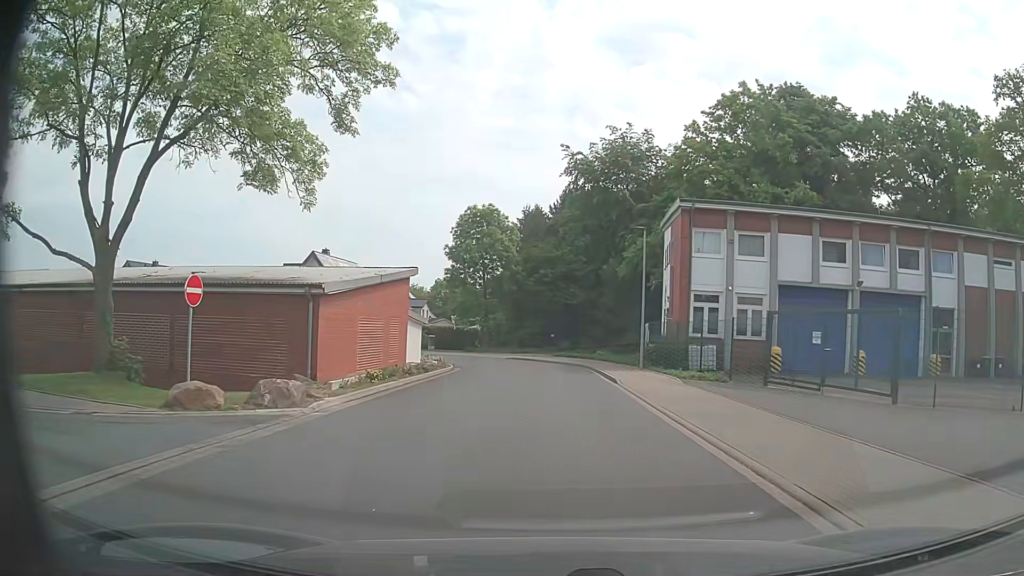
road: residential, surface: asphalt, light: Day
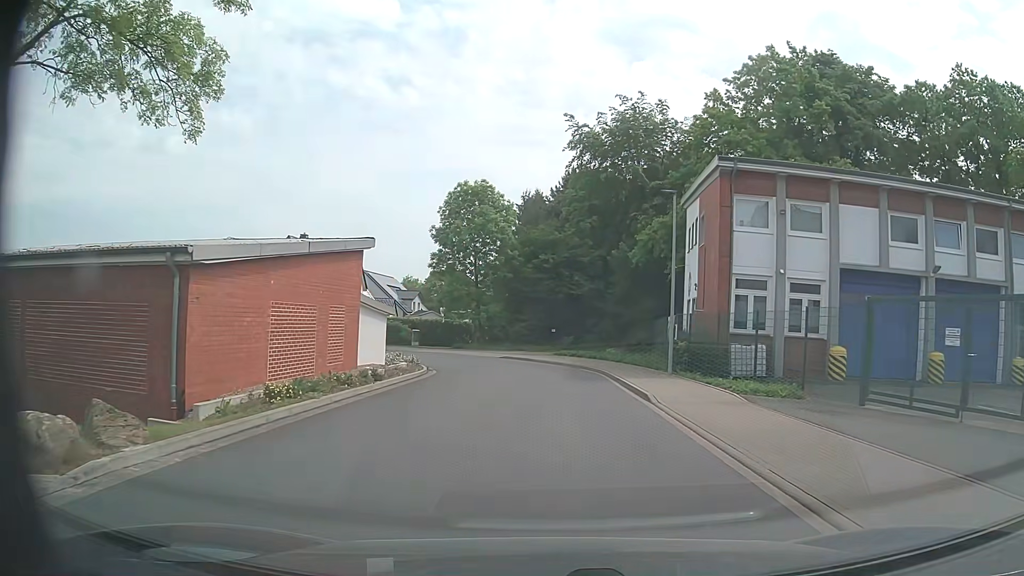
(0.0, +6.8) m; -1°
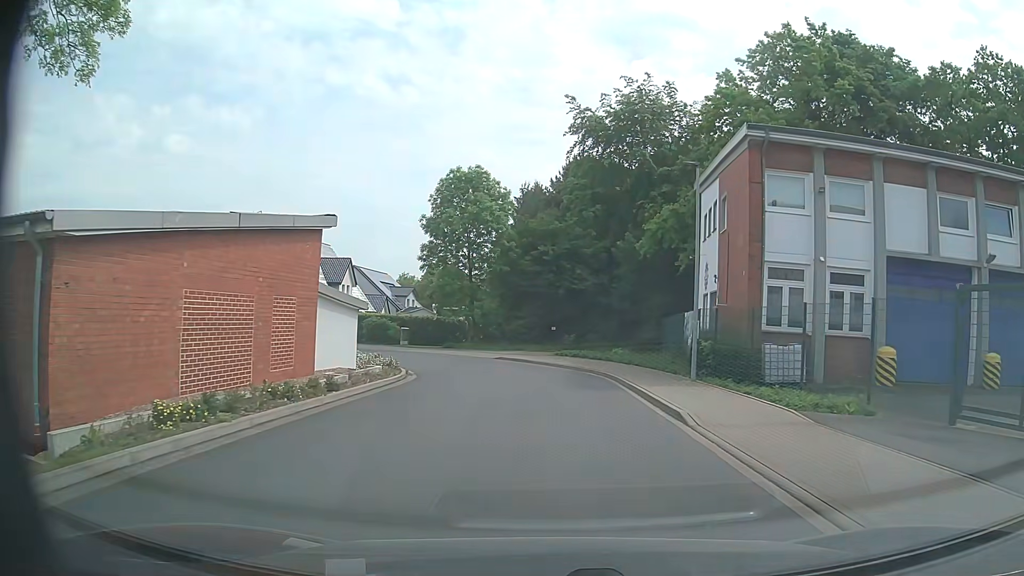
(+0.1, +3.6) m; +1°
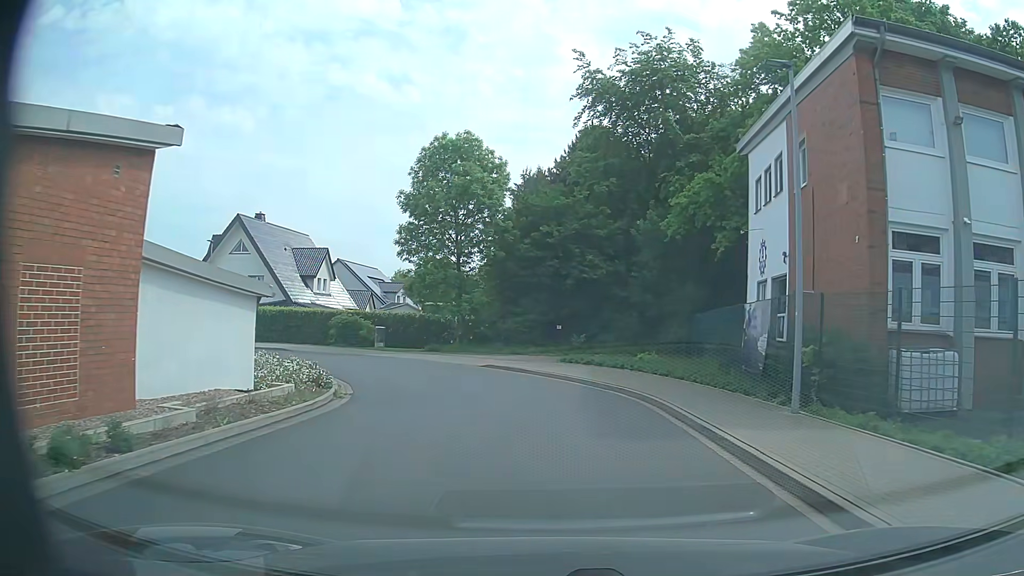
(0.0, +7.6) m; 0°
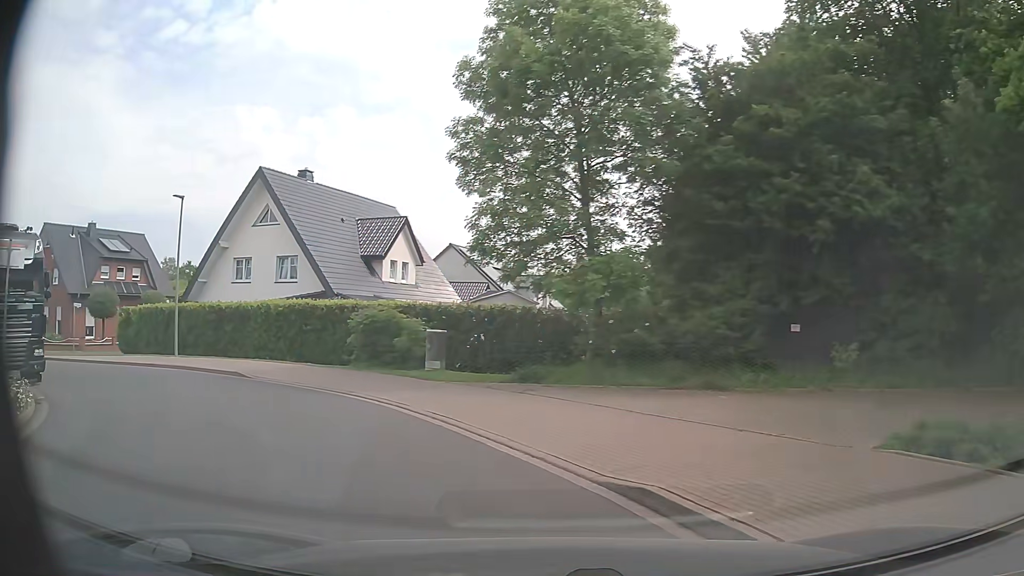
(-0.8, +18.4) m; -13°
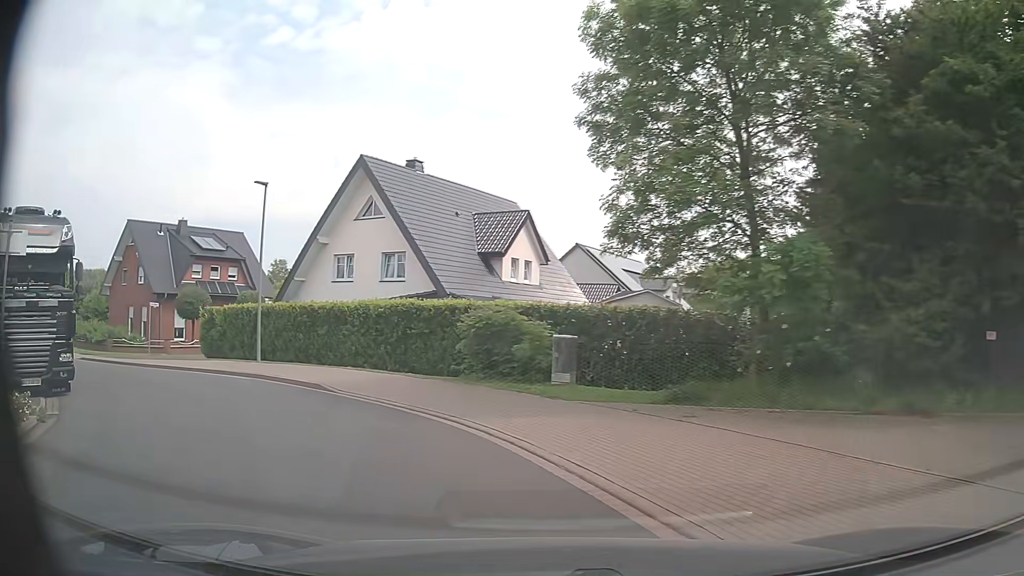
(-0.3, +3.4) m; -11°
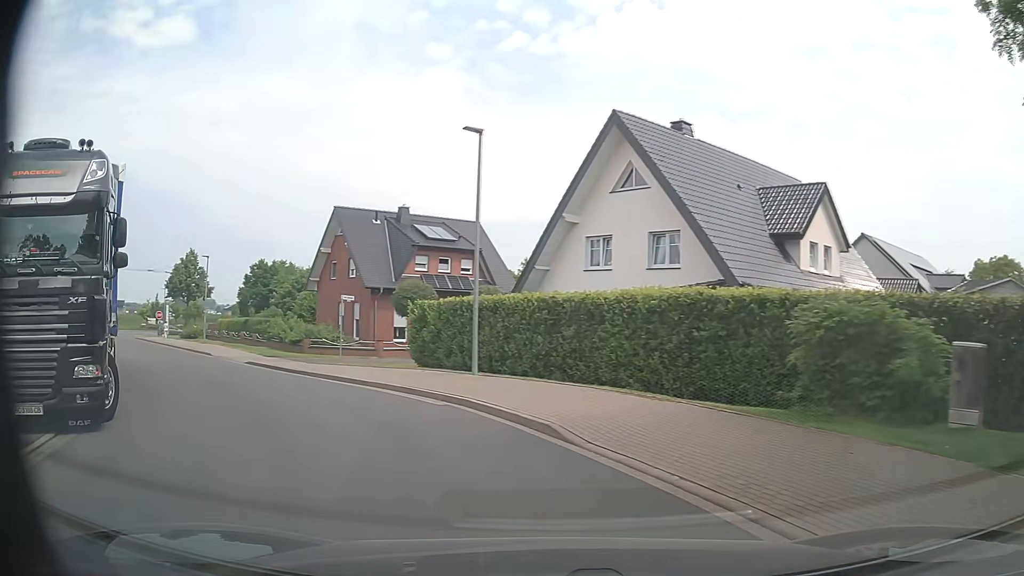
(-1.2, +6.7) m; -21°
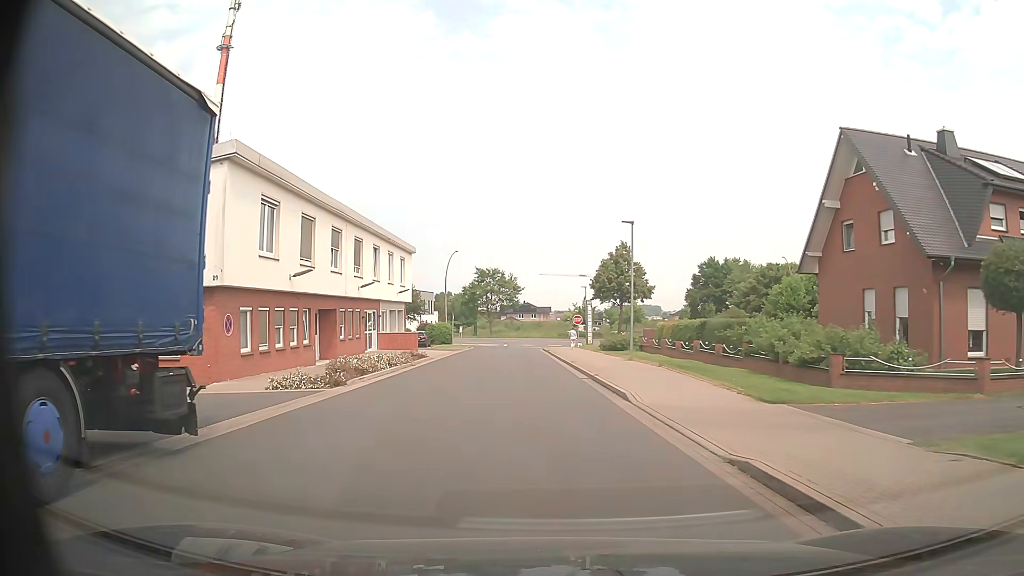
(-7.5, +17.3) m; -39°
(0, +10) (-1, +20) (-1, +30) (-2, +40) (-2, +50) (-2, +60) (-2, +70) (-4, +80) (-12, +86) (-22, +87) m
